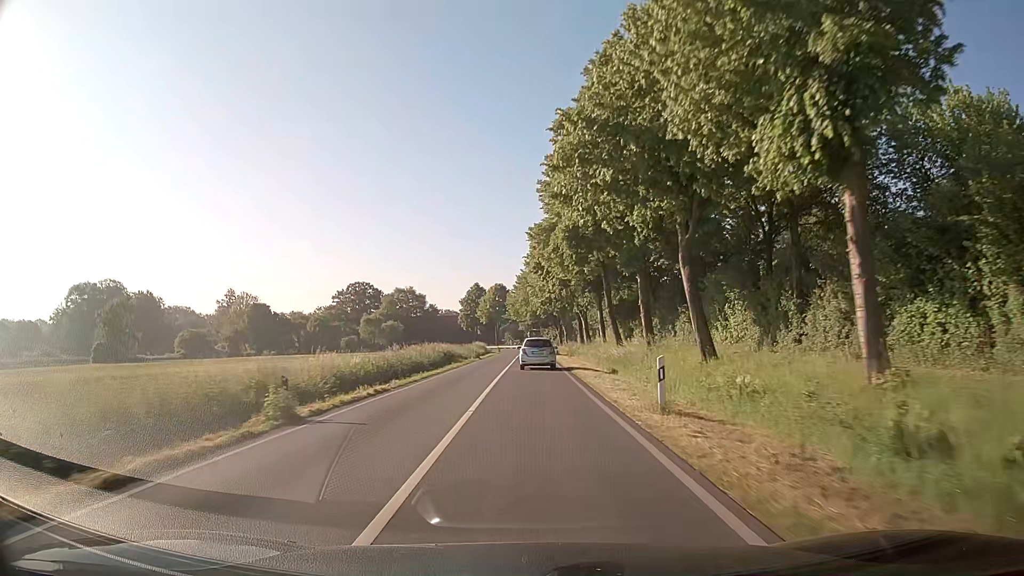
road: secondary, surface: asphalt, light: Day
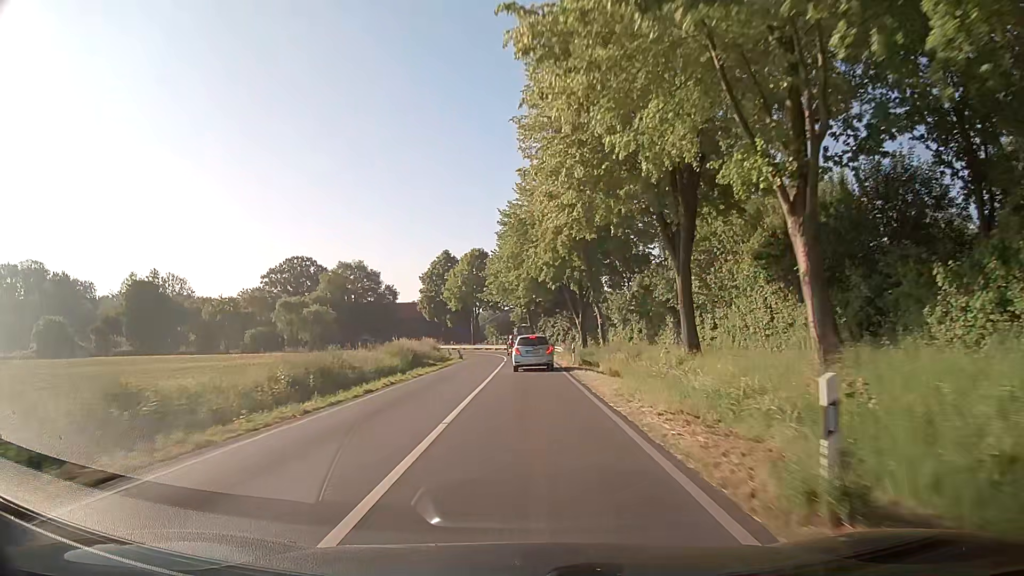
(+0.3, +57.6) m; 0°
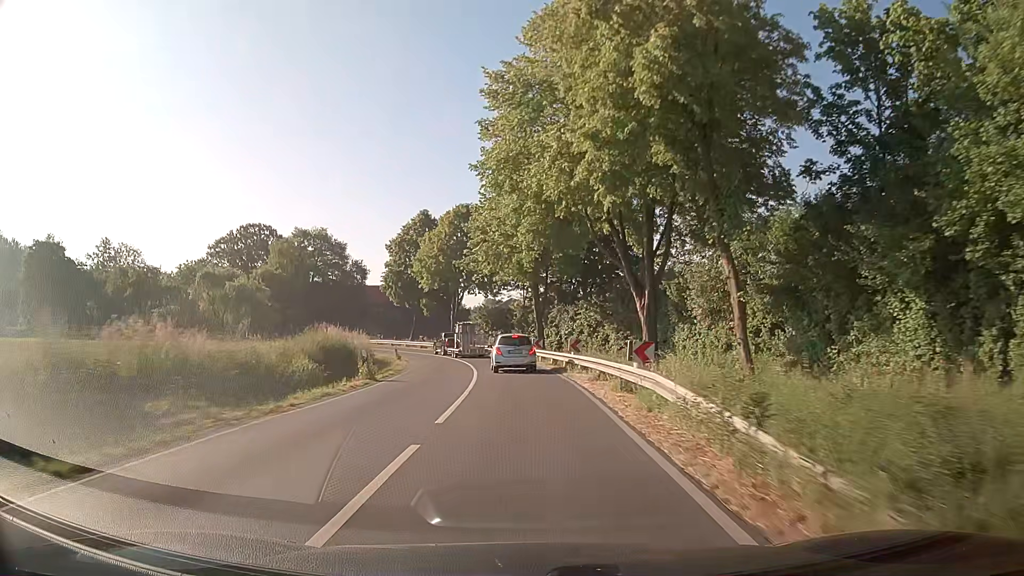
(+0.1, +32.3) m; 0°
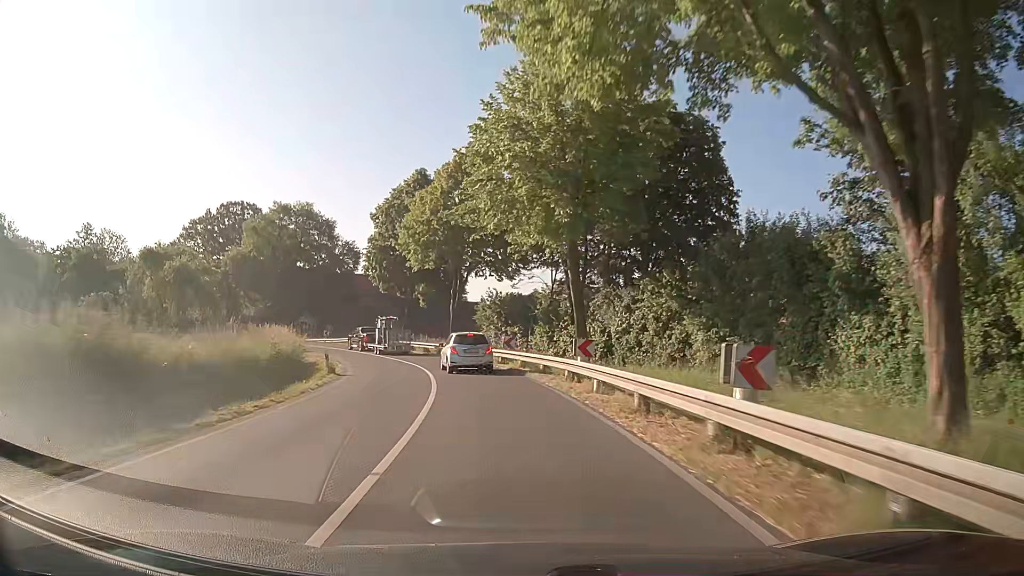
(-0.4, +20.3) m; -2°
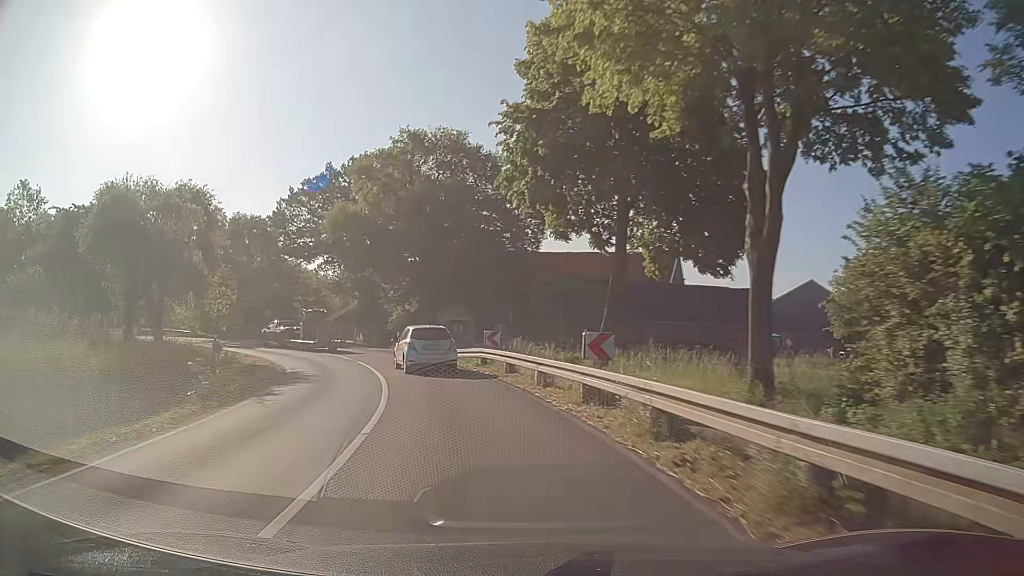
(-5.1, +37.7) m; -19°
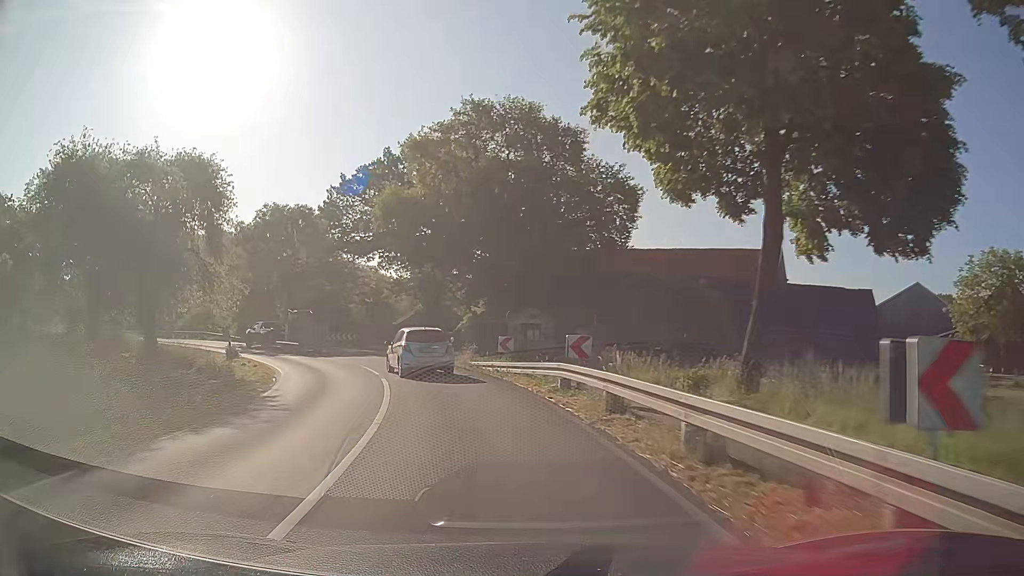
(-0.5, +9.1) m; -6°
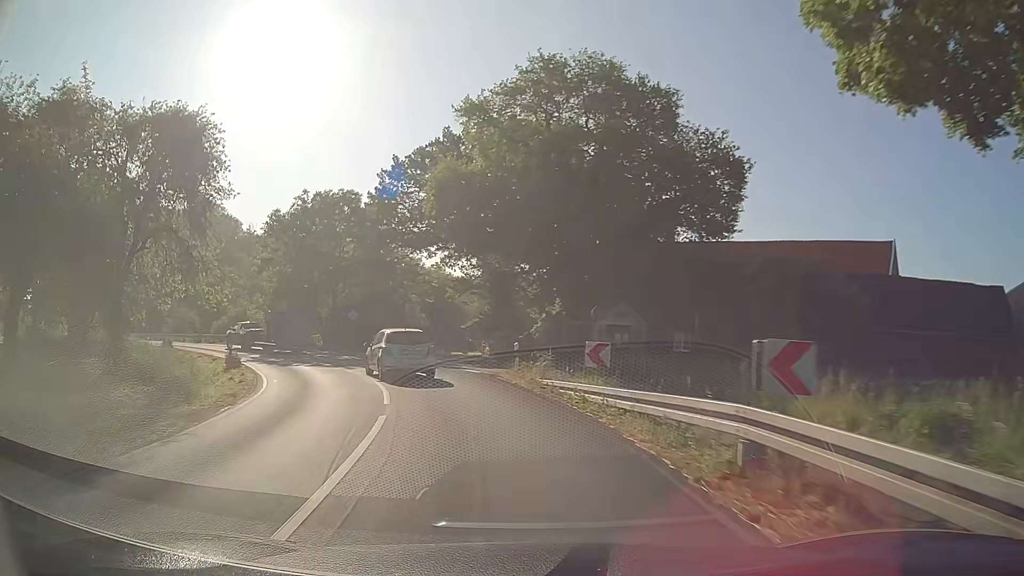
(-0.6, +8.9) m; -7°
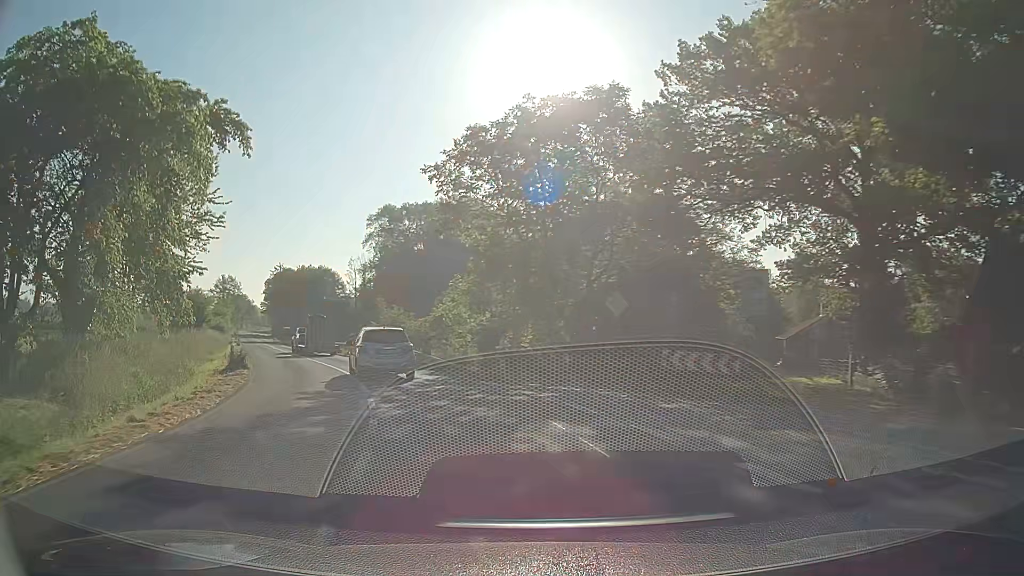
(-5.0, +25.2) m; -24°
(-1, +10) (-3, +20) (-7, +29) (-11, +38) (-16, +47) (-20, +56) (-24, +65) (-28, +74) (-33, +83) (-37, +92) m
